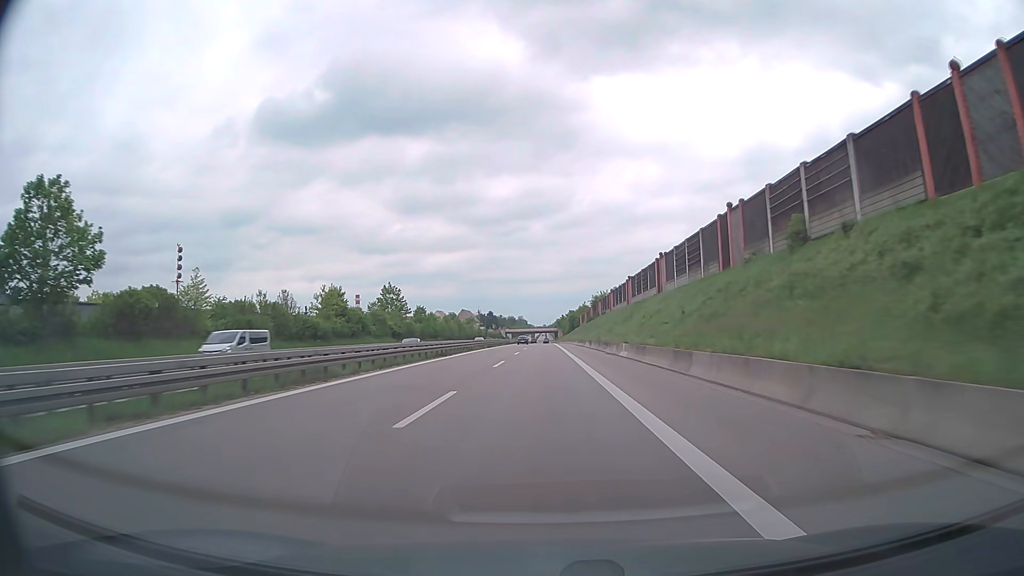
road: trunk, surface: asphalt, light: Day
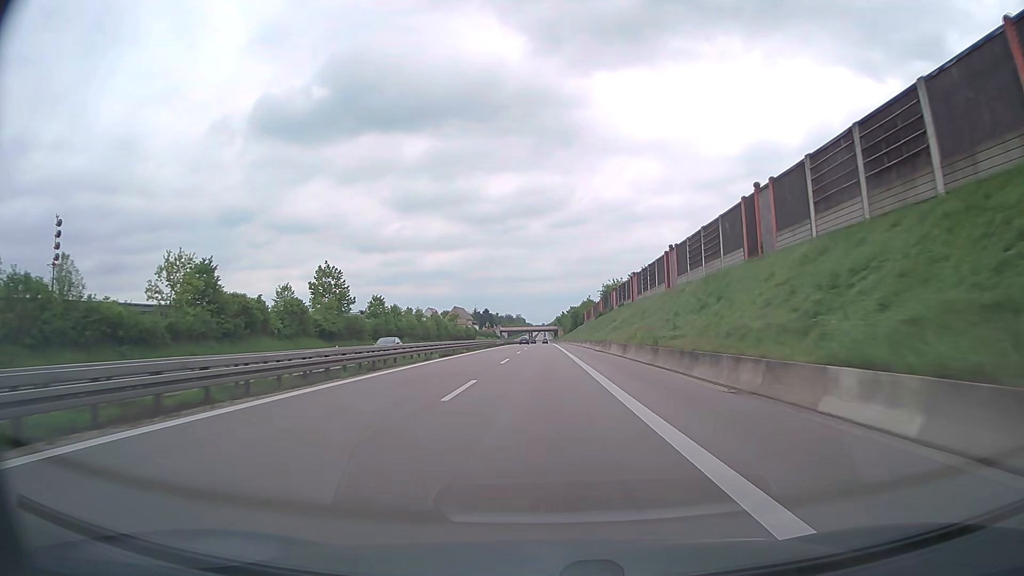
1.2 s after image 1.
(0.0, +32.1) m; 0°
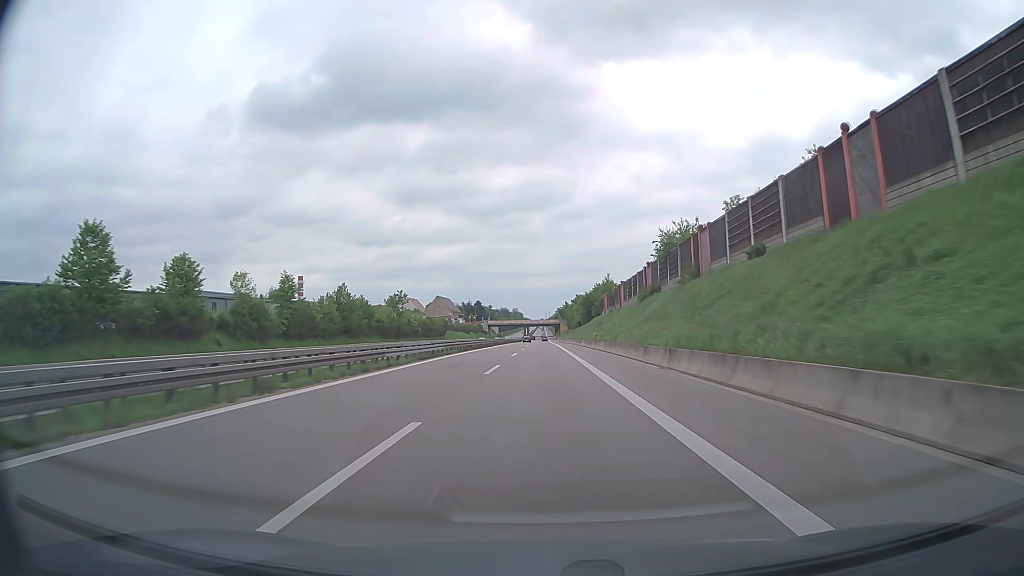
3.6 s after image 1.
(0.0, +63.8) m; 0°
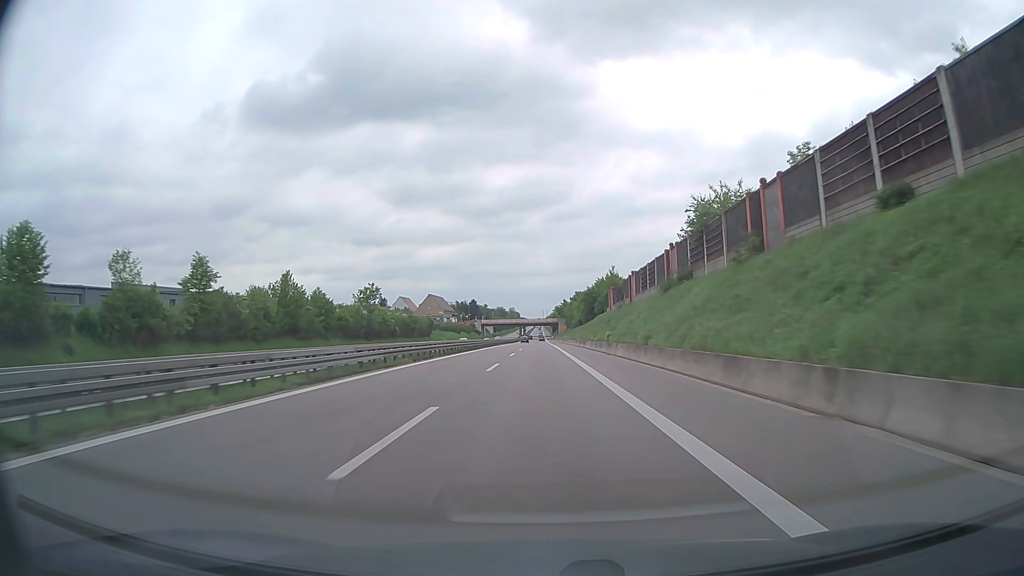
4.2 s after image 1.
(0.0, +15.9) m; 0°
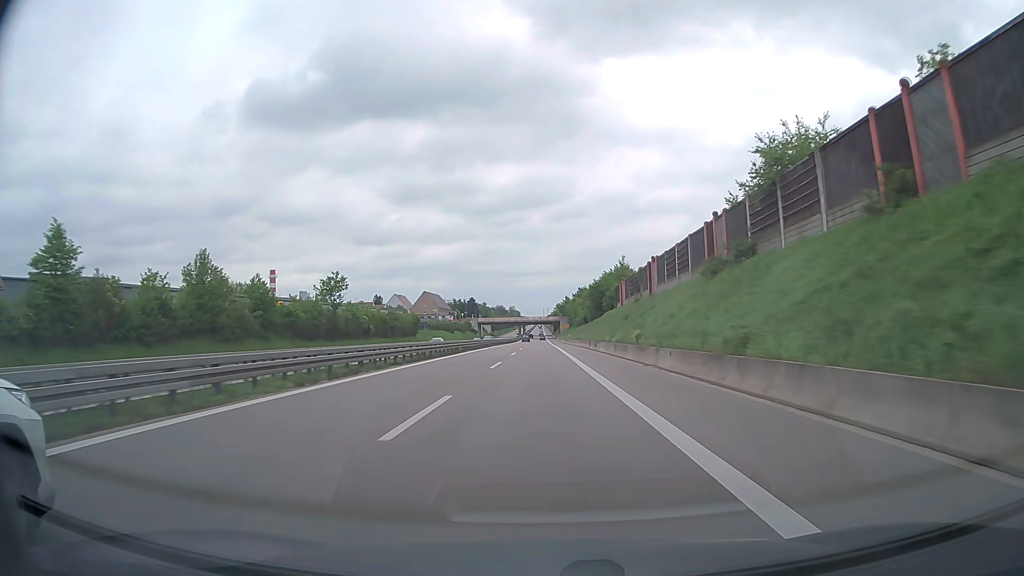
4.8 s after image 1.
(0.0, +15.8) m; 0°
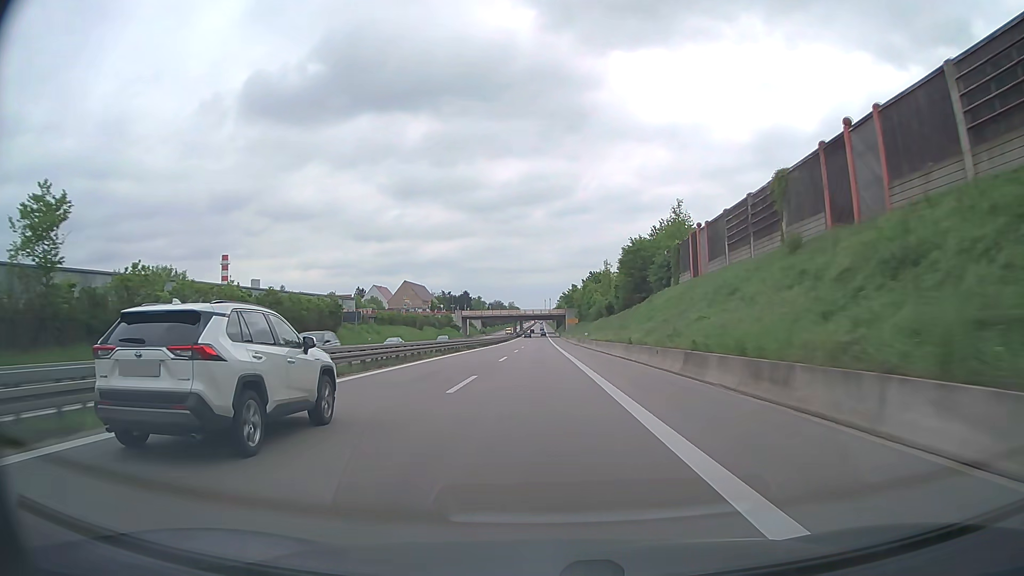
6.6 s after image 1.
(0.0, +47.5) m; 0°
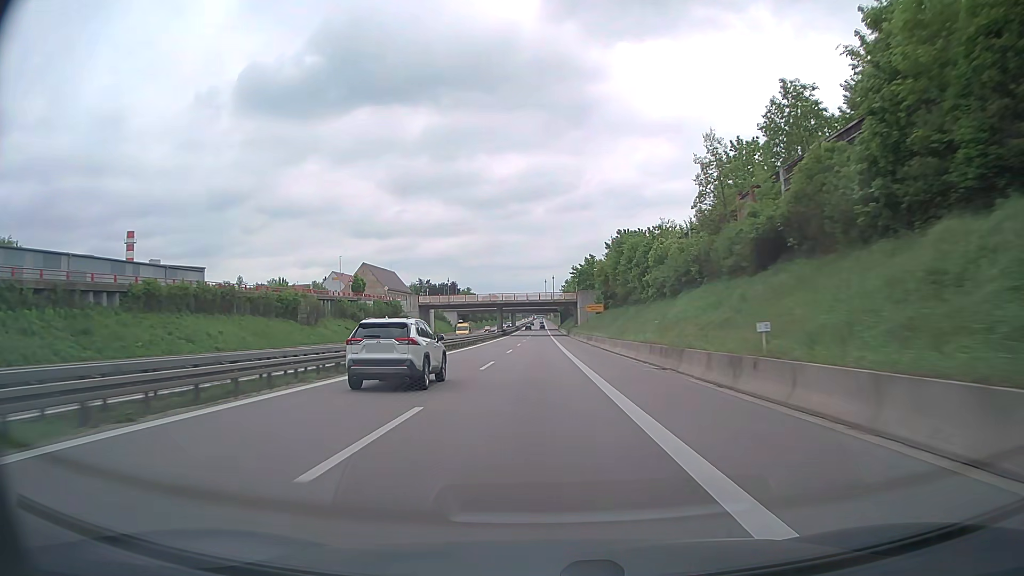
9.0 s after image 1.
(0.0, +63.3) m; 0°
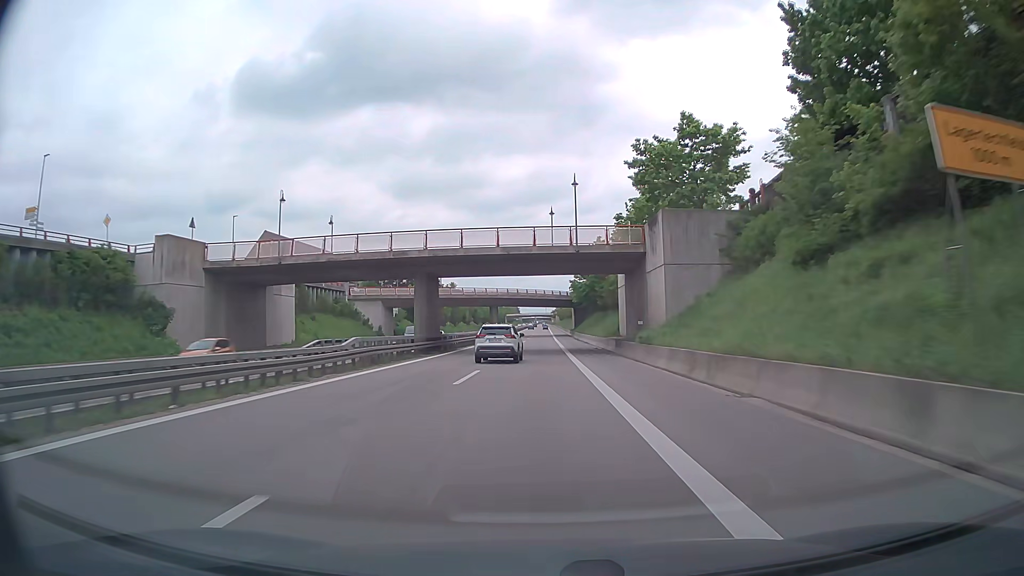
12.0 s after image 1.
(+0.2, +78.9) m; 0°
(0, +10) (0, +20) (0, +30) (0, +40) (0, +50) (0, +60) (0, +70) (0, +80) (0, +90) (0, +100) m
